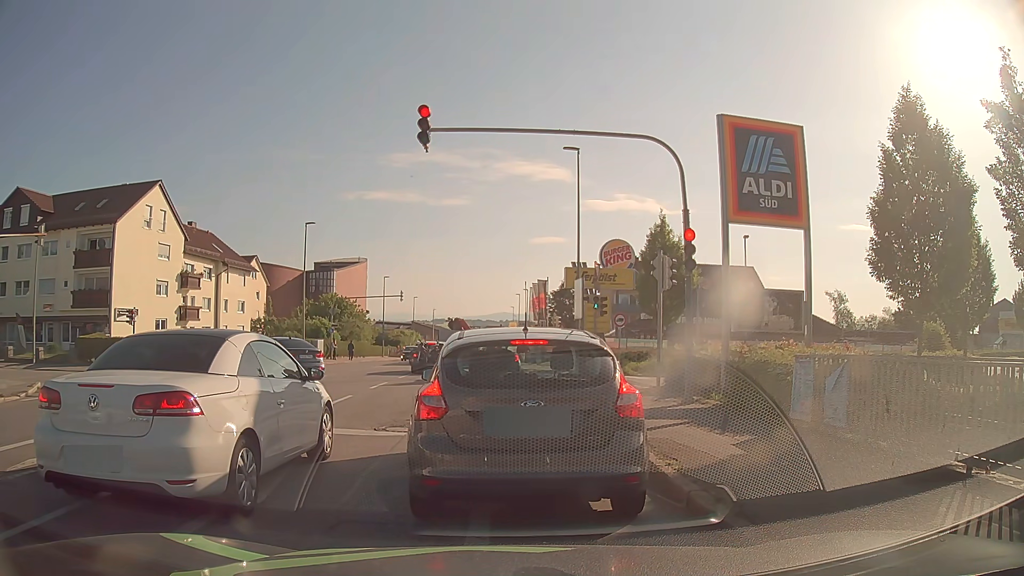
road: tertiary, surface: asphalt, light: Day
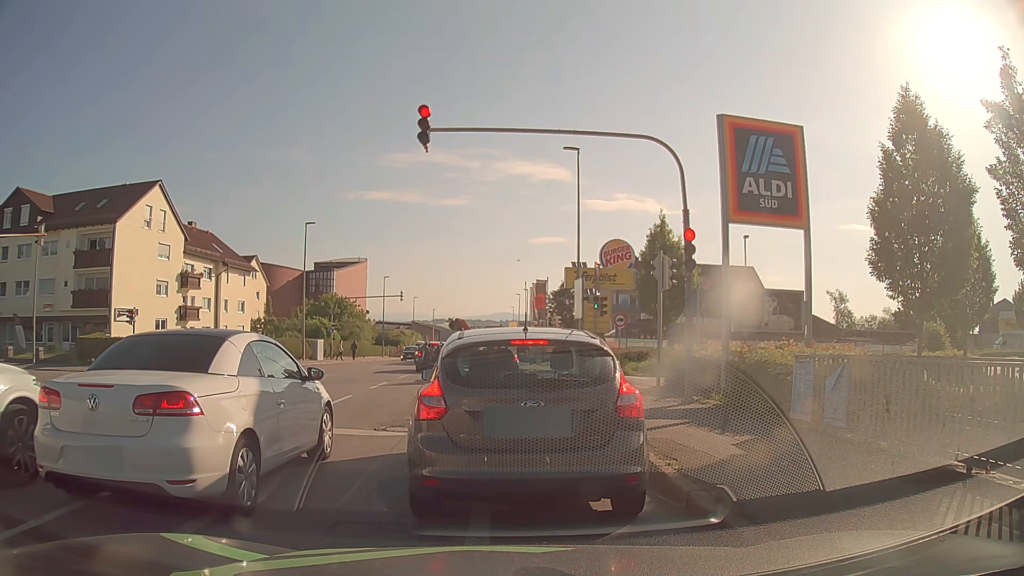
(0.0, 0.0) m; 0°
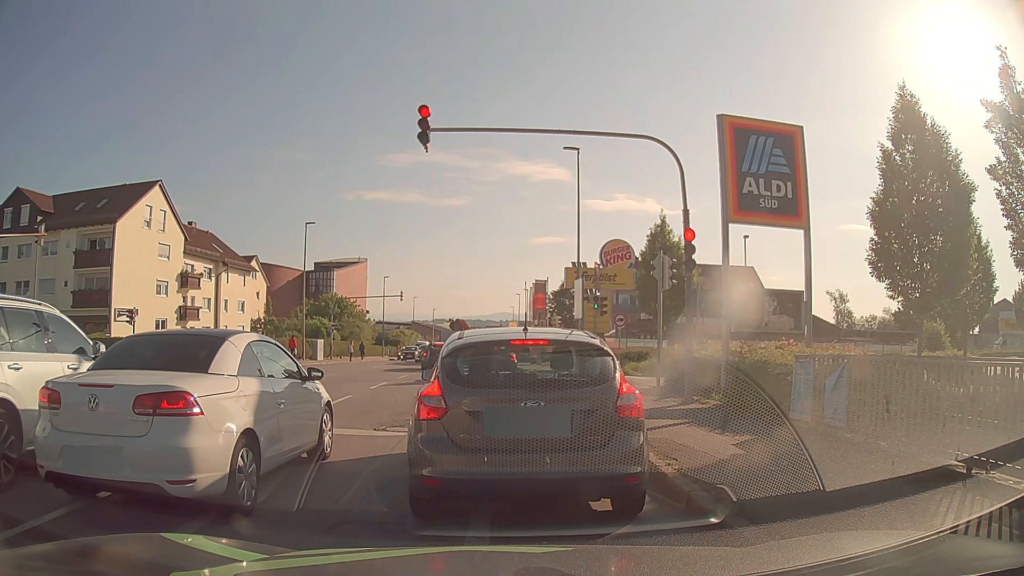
(0.0, 0.0) m; 0°
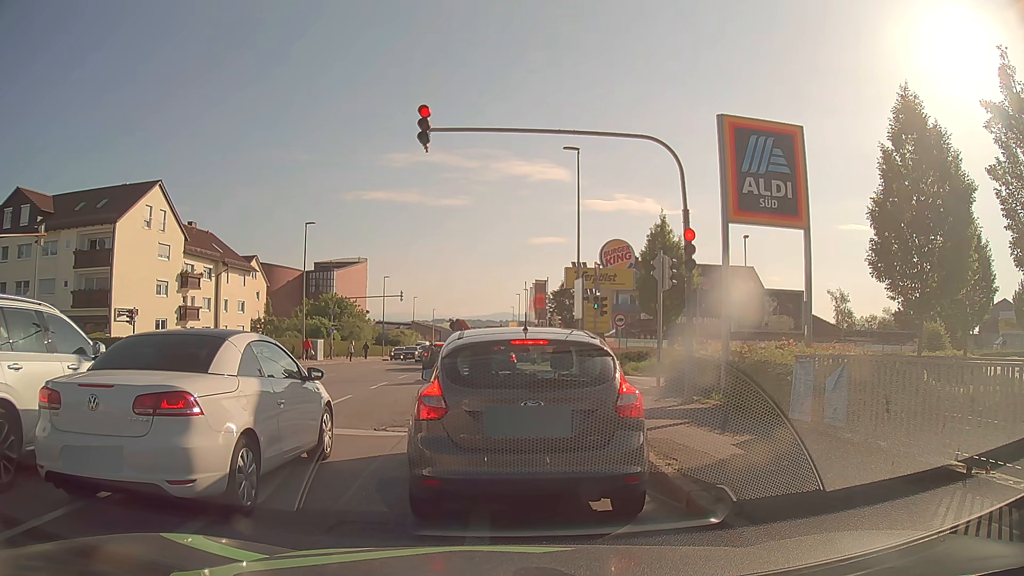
(0.0, 0.0) m; 0°
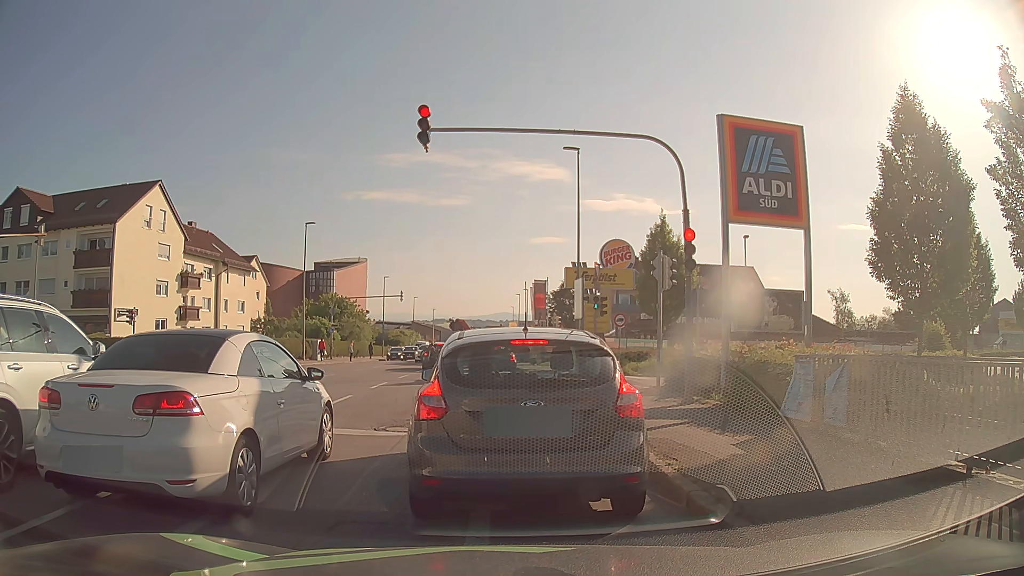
(0.0, 0.0) m; 0°
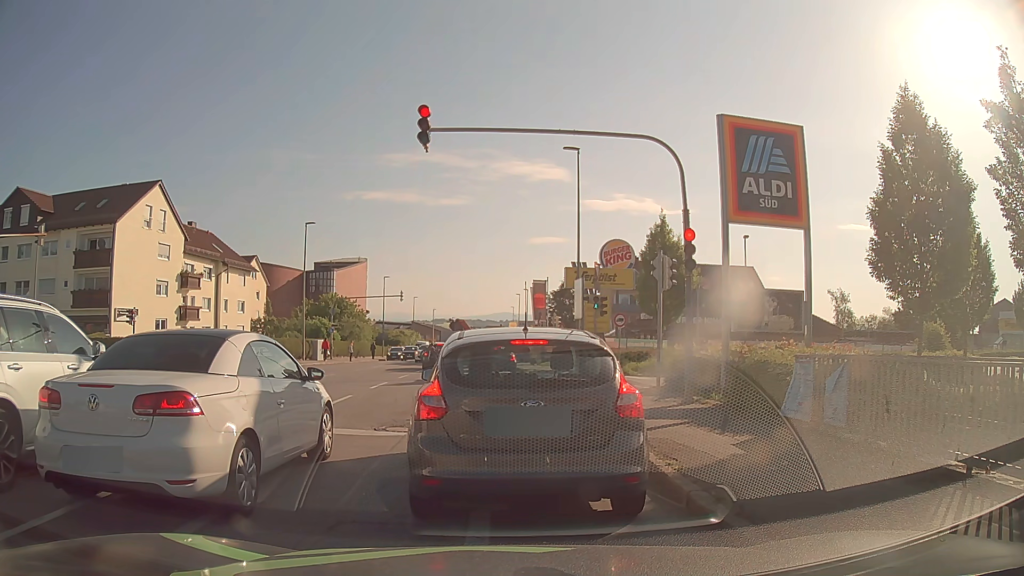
(0.0, 0.0) m; 0°
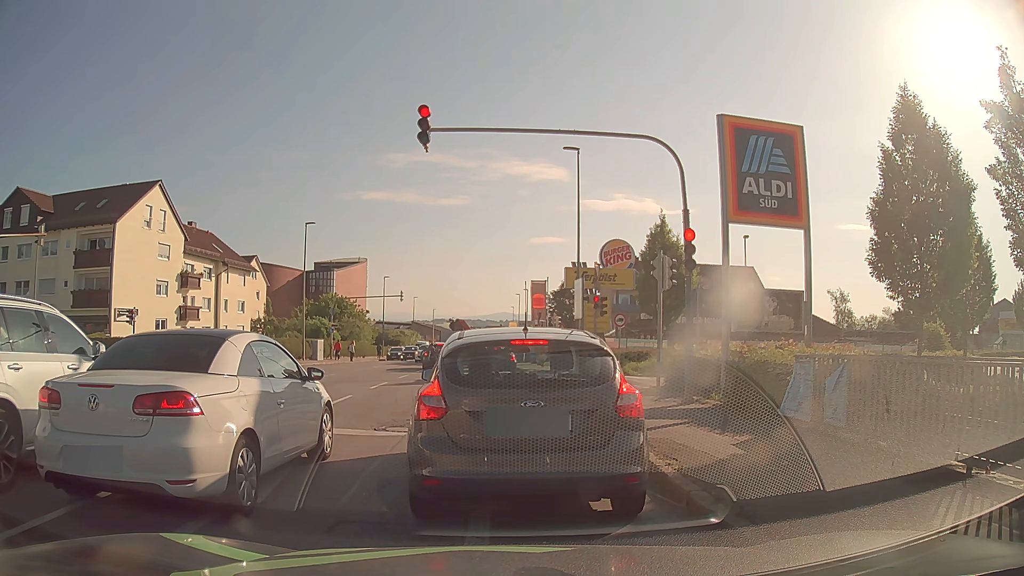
(0.0, 0.0) m; 0°
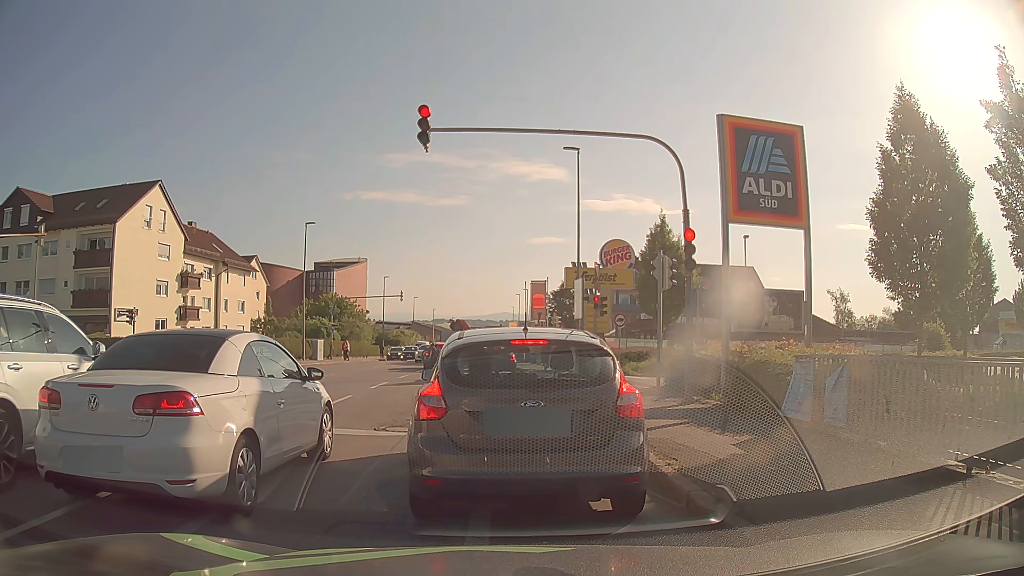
(0.0, 0.0) m; 0°
